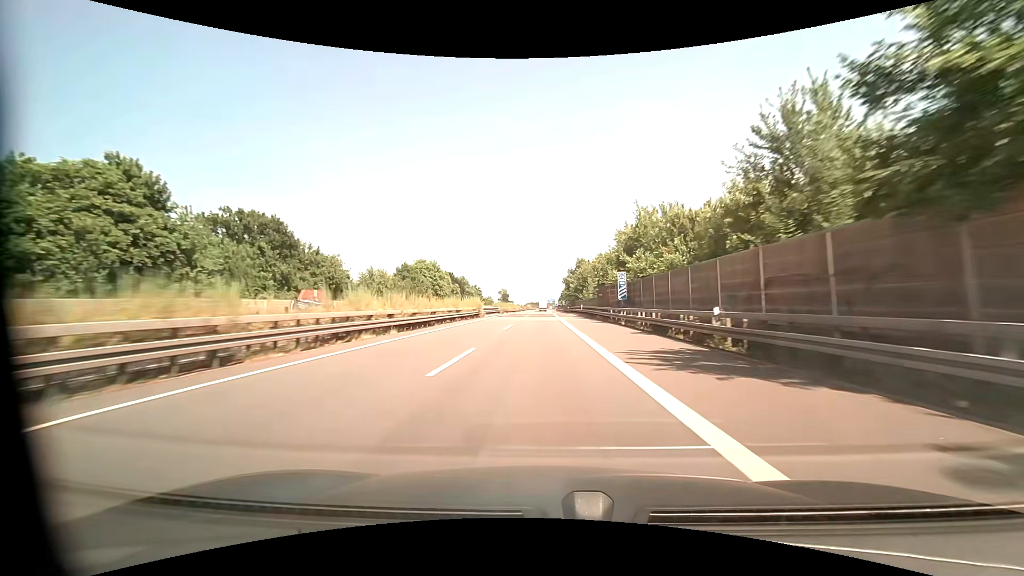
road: motorway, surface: asphalt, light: Day
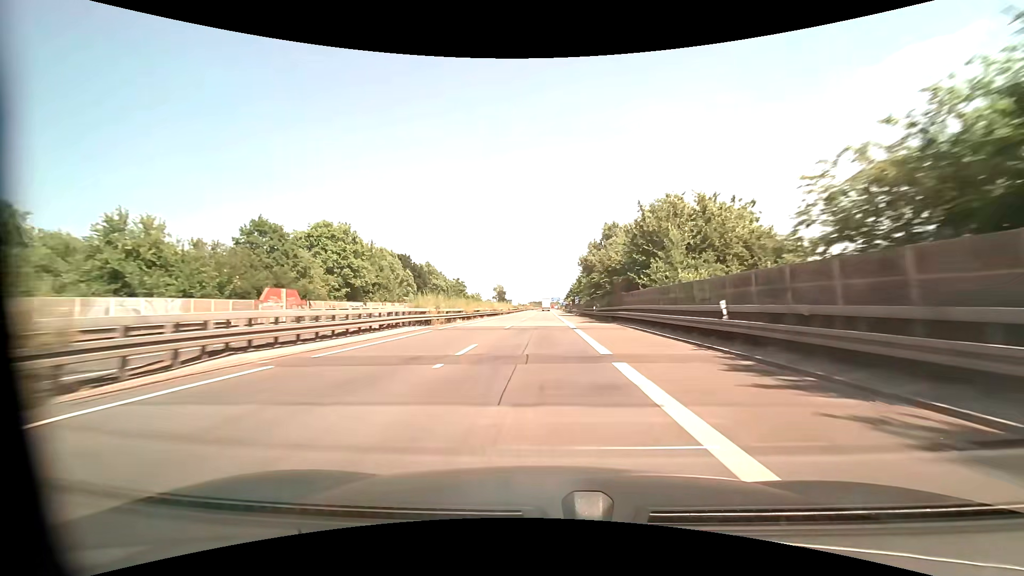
(-0.2, +53.7) m; 0°
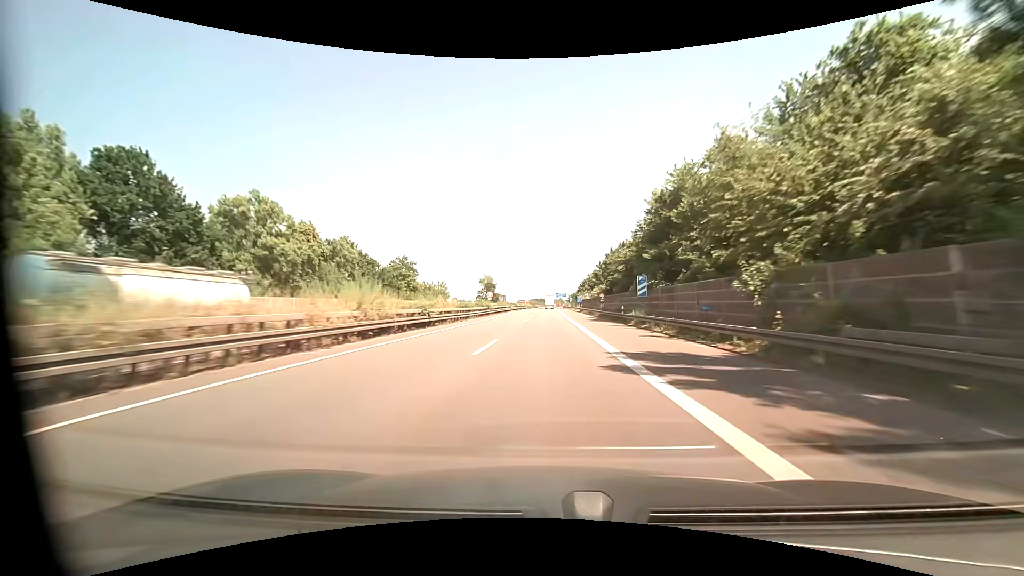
(-0.3, +69.8) m; 0°
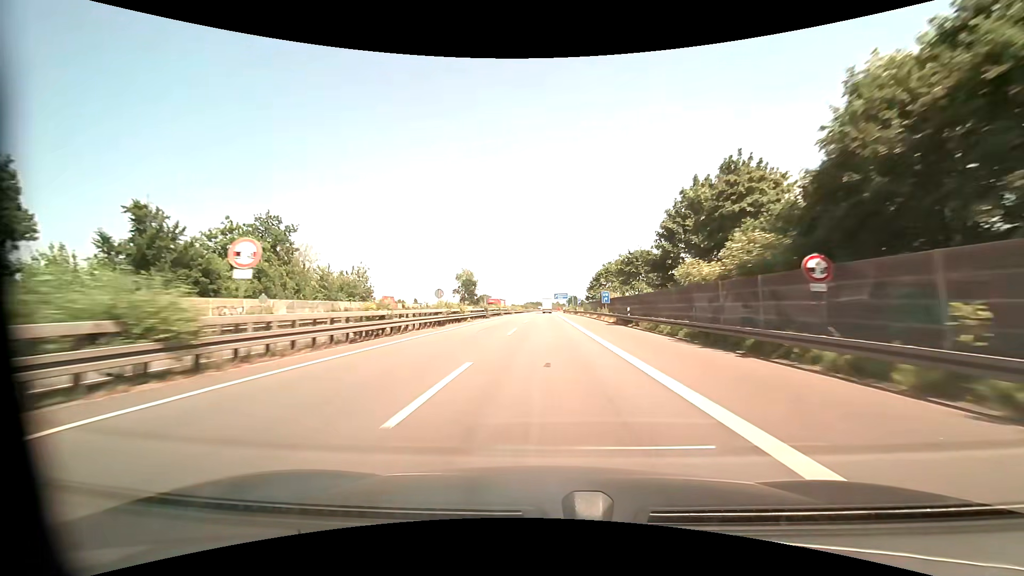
(0.0, +51.6) m; 0°
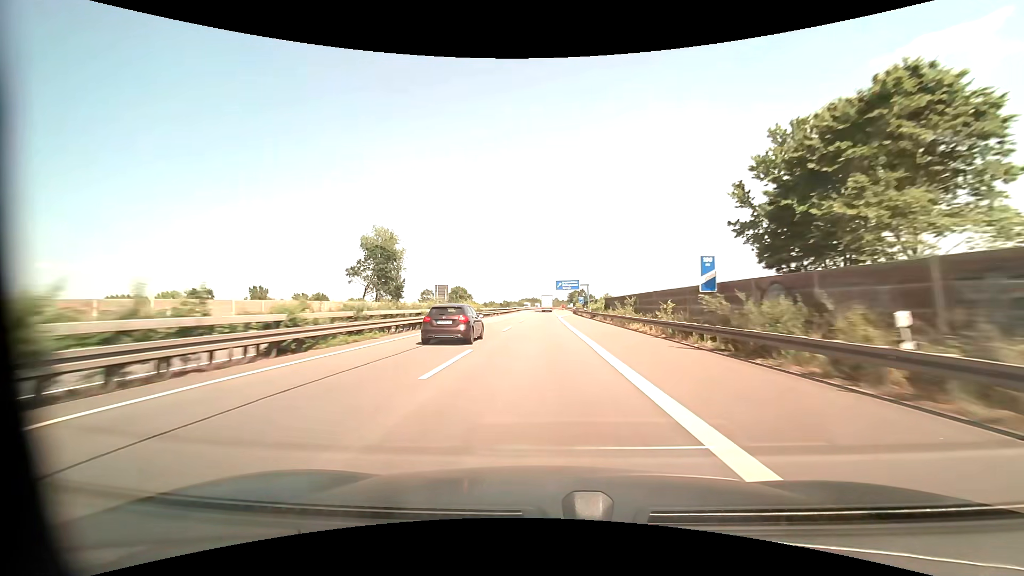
(+0.5, +85.9) m; 0°
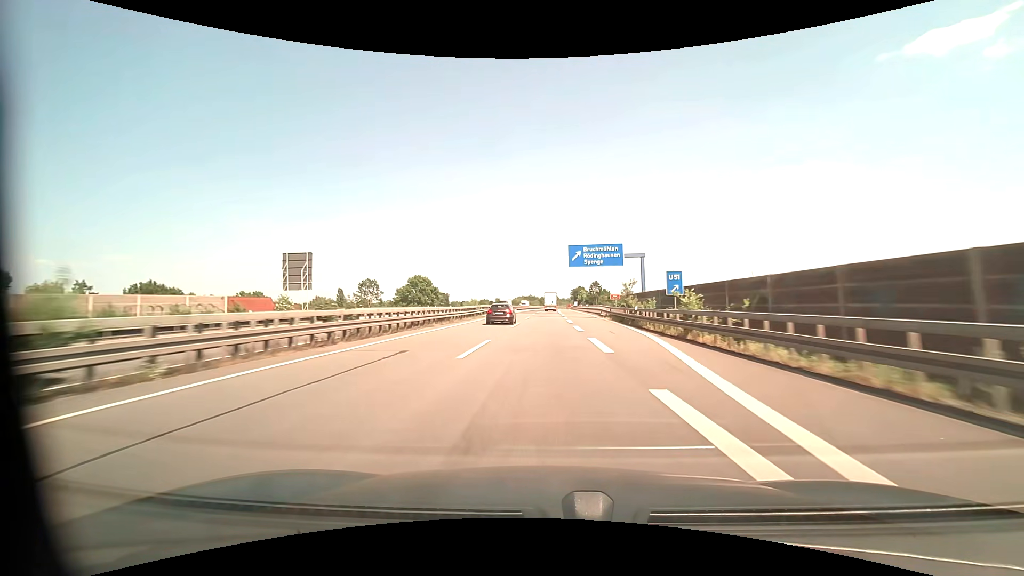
(+0.1, +68.8) m; 0°
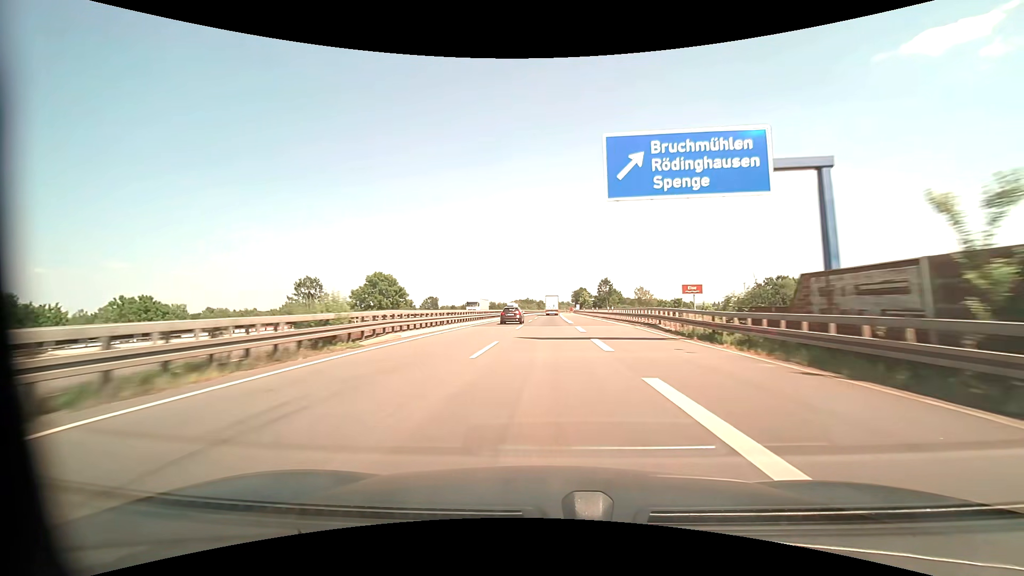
(+0.2, +34.8) m; 0°
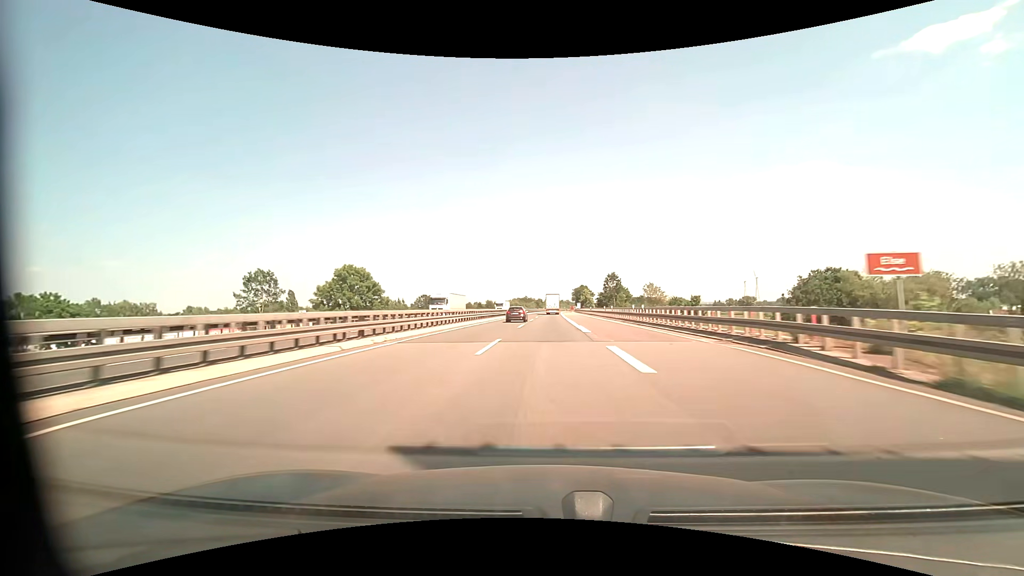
(0.0, +17.5) m; 0°
(0, +10) (0, +20) (0, +30) (0, +40) (0, +50) (0, +60) (0, +70) (0, +80) (0, +90) (0, +100) m
